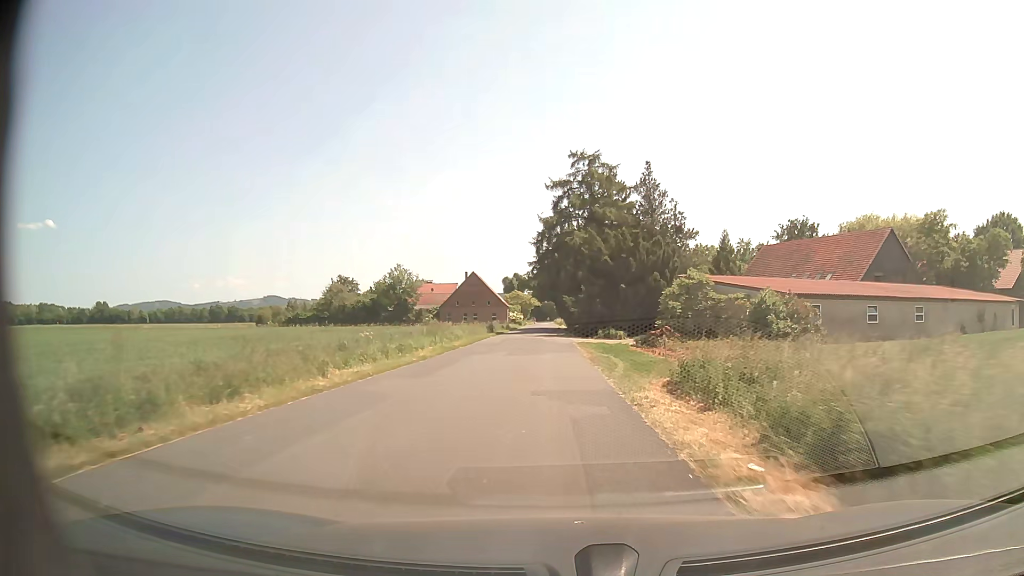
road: unclassified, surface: asphalt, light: Day
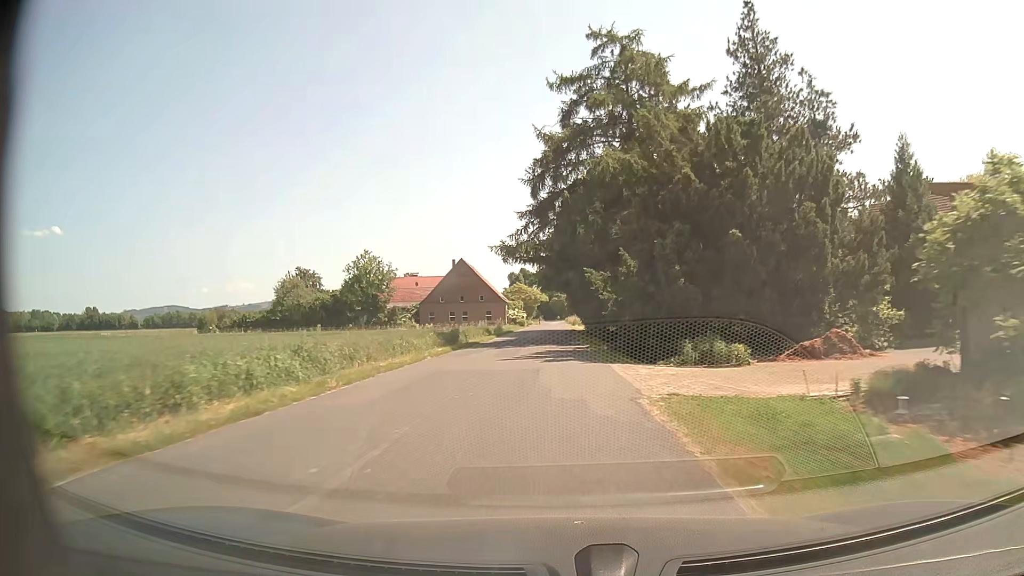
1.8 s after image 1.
(-0.2, +29.3) m; -1°
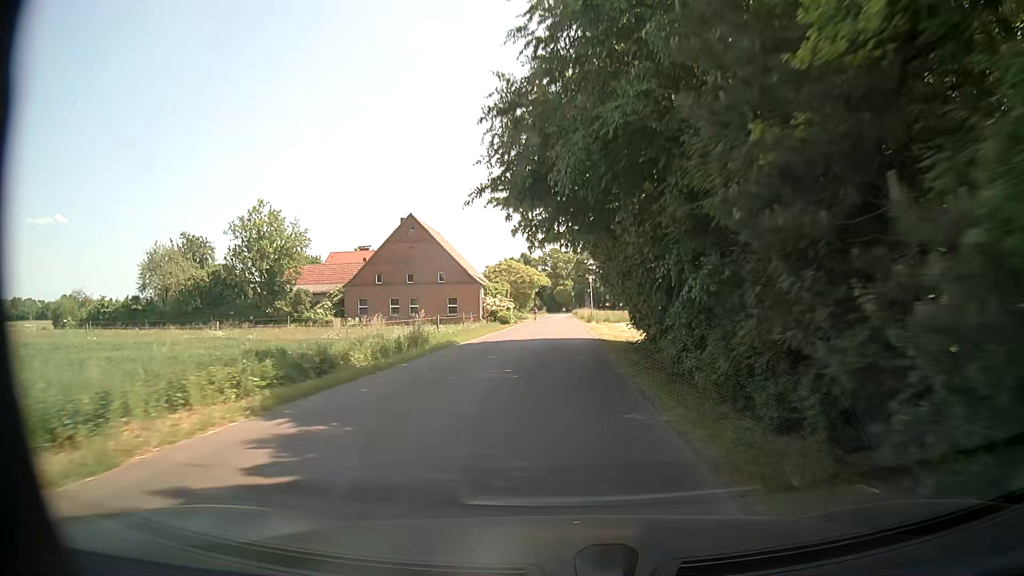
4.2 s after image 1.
(-0.2, +40.2) m; -1°
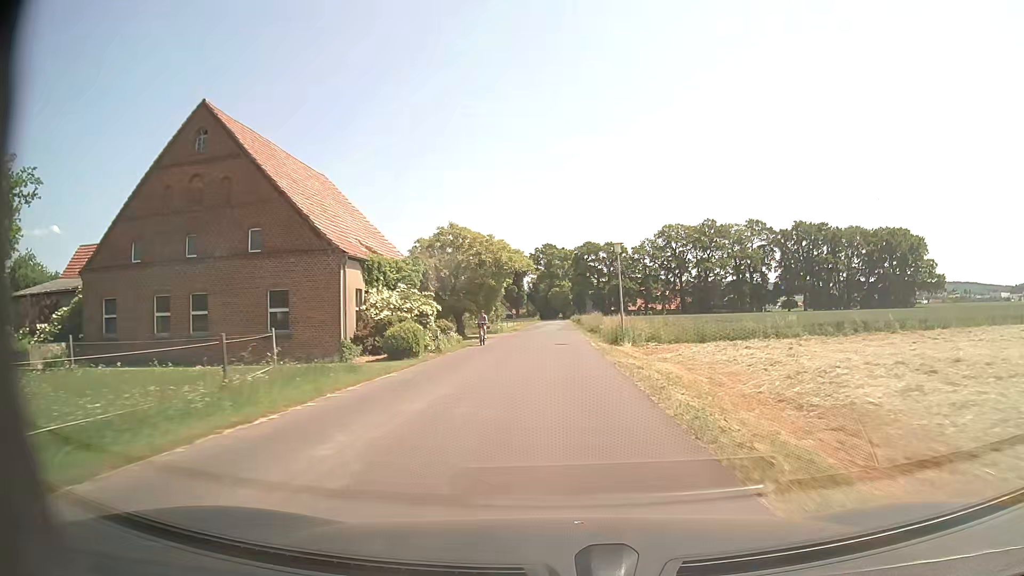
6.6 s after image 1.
(+0.6, +39.8) m; +1°
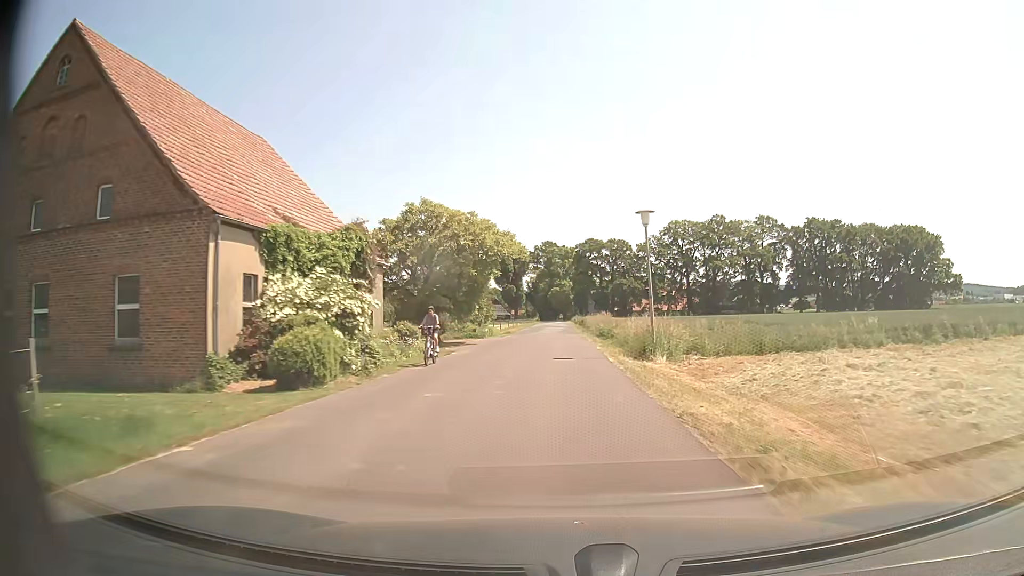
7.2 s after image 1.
(-0.1, +10.1) m; 0°
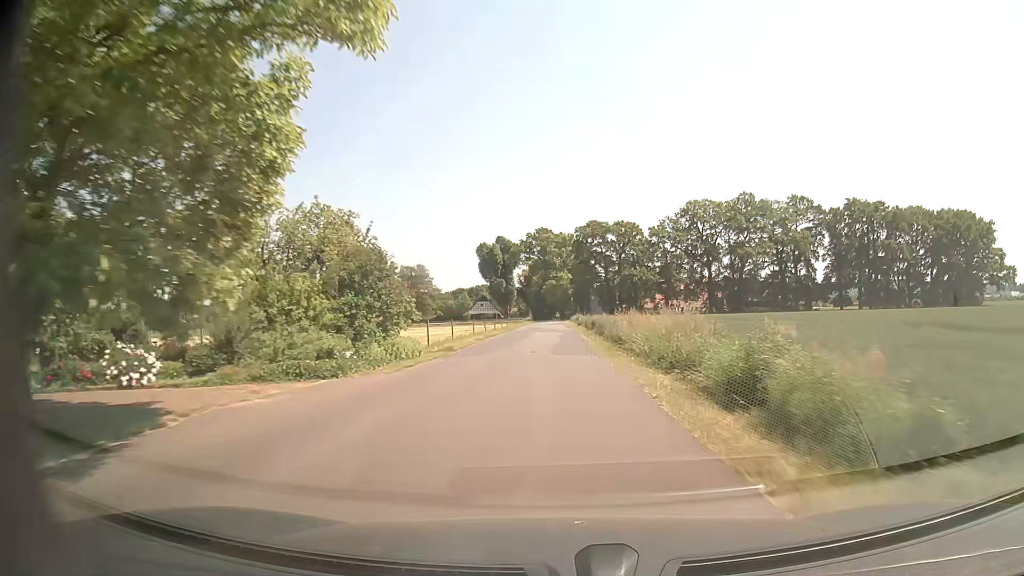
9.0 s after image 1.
(+0.1, +31.0) m; 0°
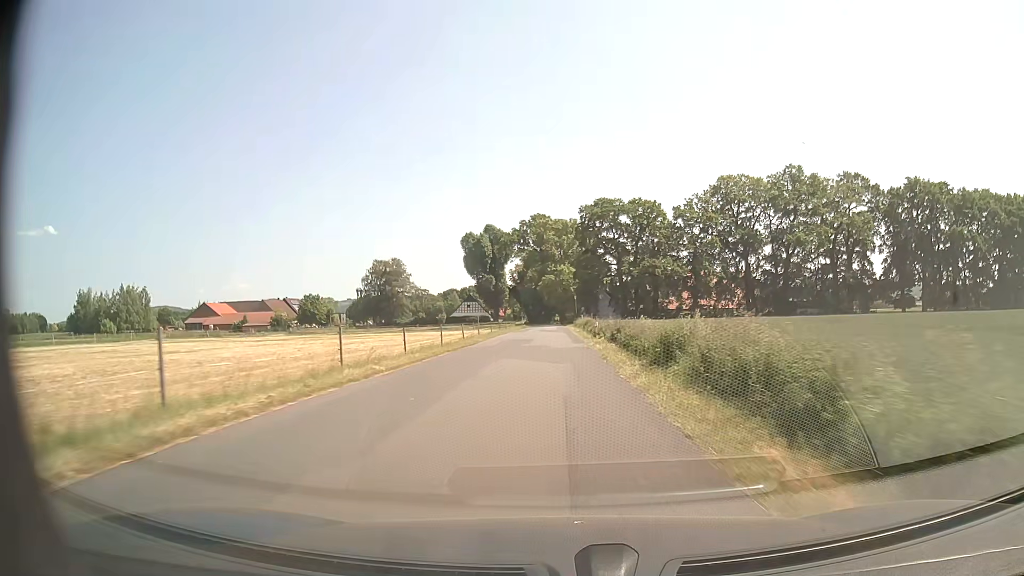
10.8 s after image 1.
(0.0, +31.6) m; 0°
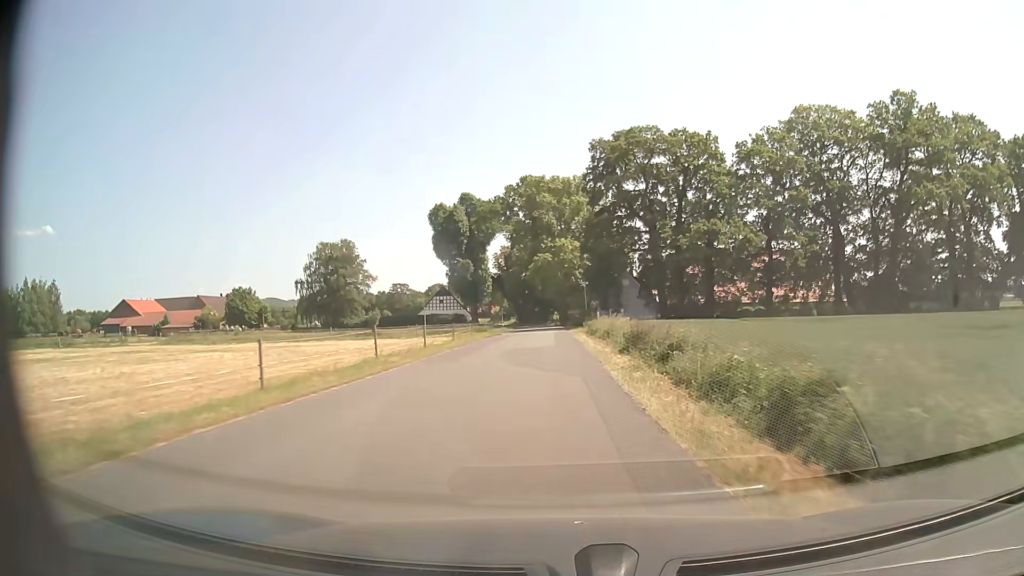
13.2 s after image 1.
(+0.1, +42.4) m; 0°
(0, +10) (0, +20) (0, +30) (0, +40) (-1, +50) (-1, +60) (-1, +70) (-2, +80) (-3, +90) (-4, +100) m
